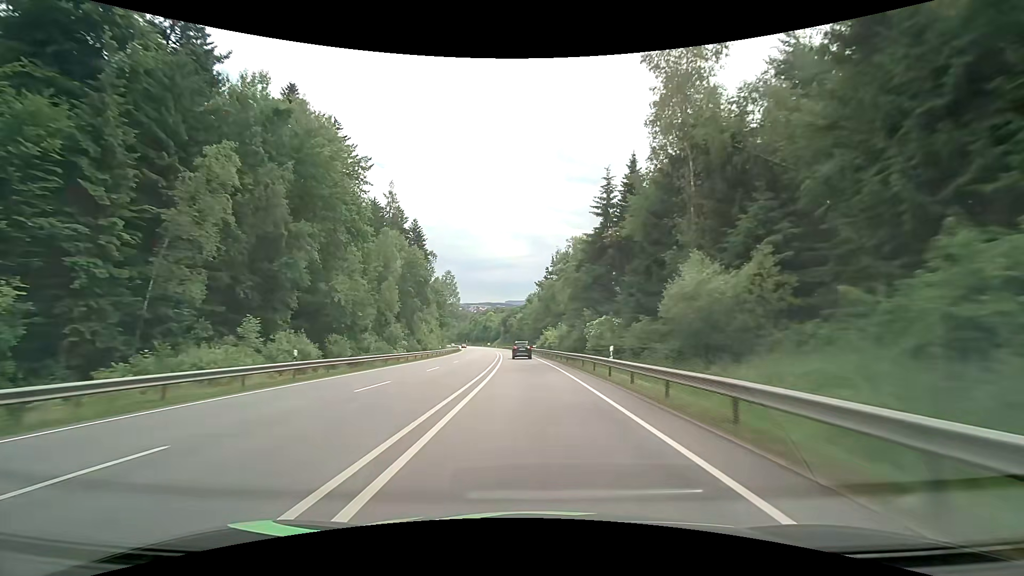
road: primary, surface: asphalt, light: Day
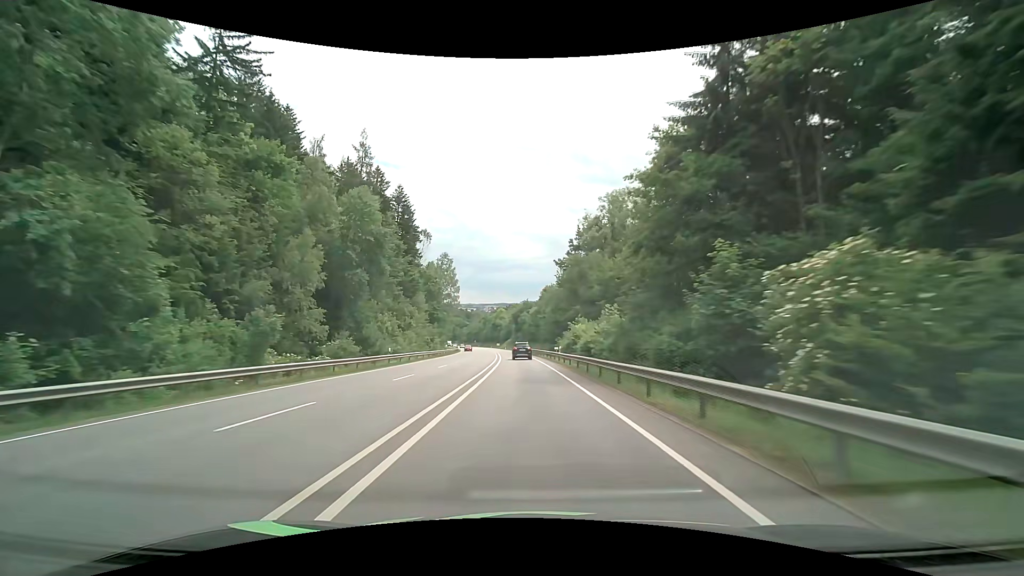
(-0.5, +31.1) m; -2°
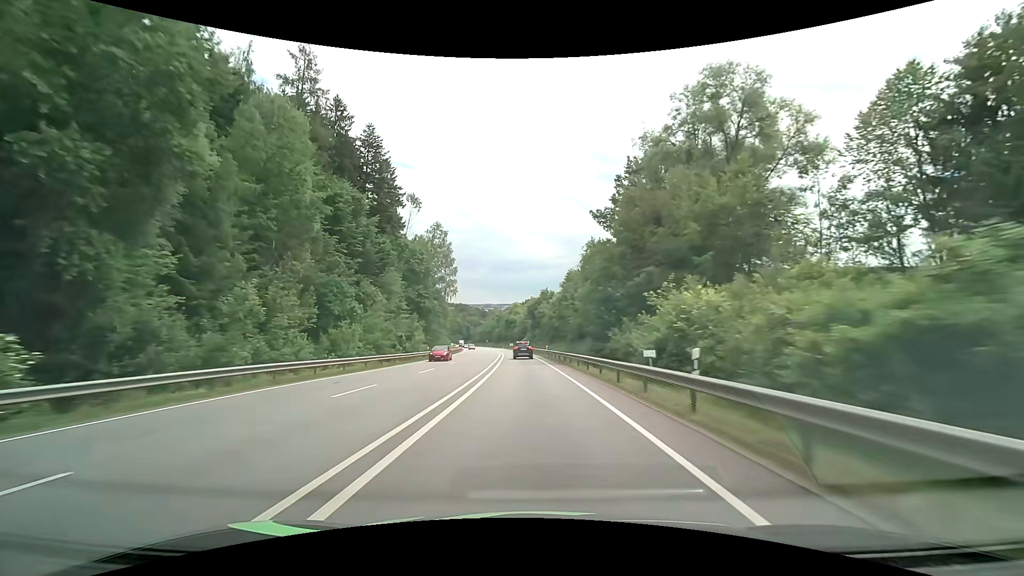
(-0.6, +31.4) m; -2°
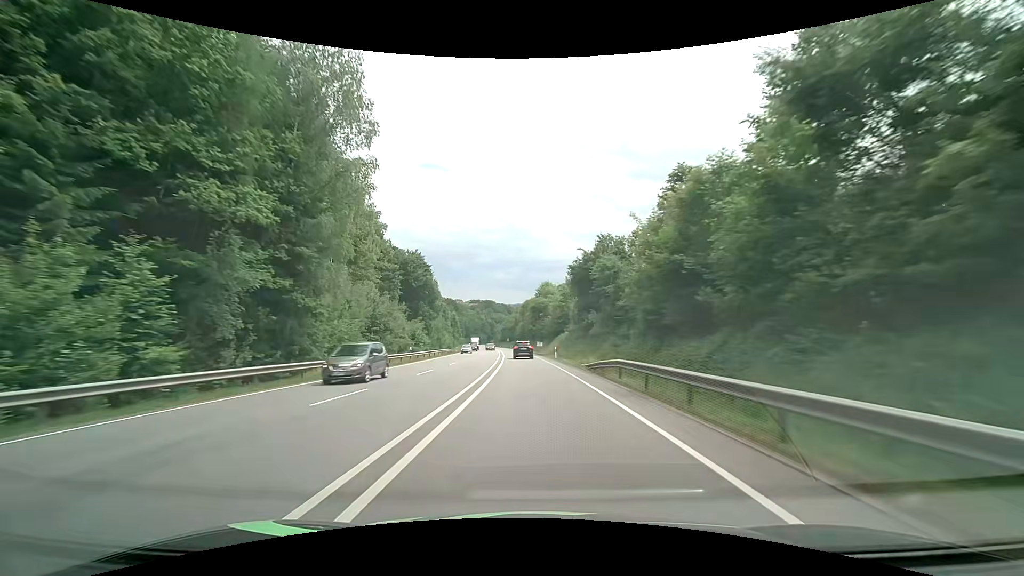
(-2.2, +62.9) m; -4°
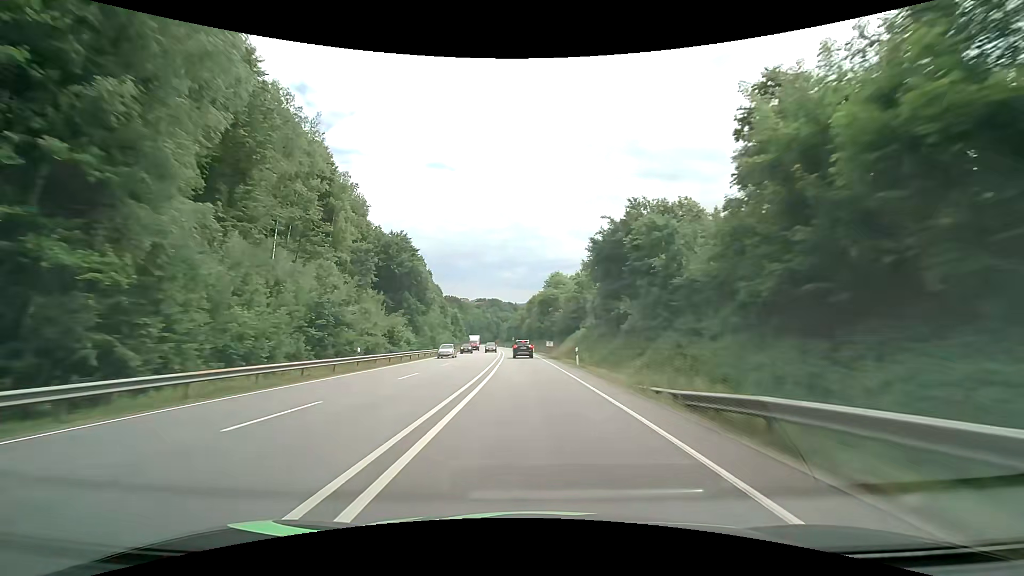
(-0.1, +15.7) m; -1°
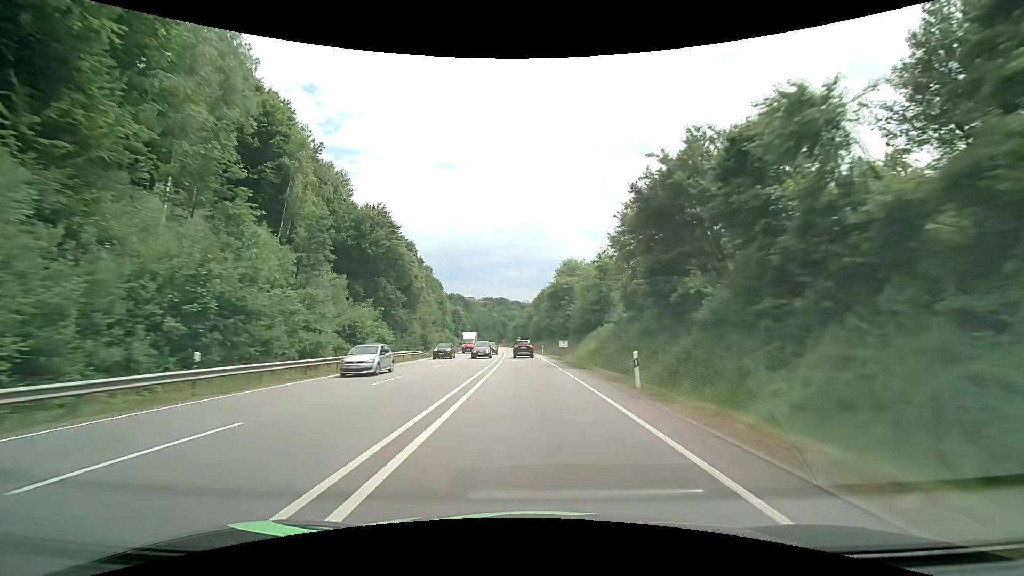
(-0.1, +15.6) m; -1°
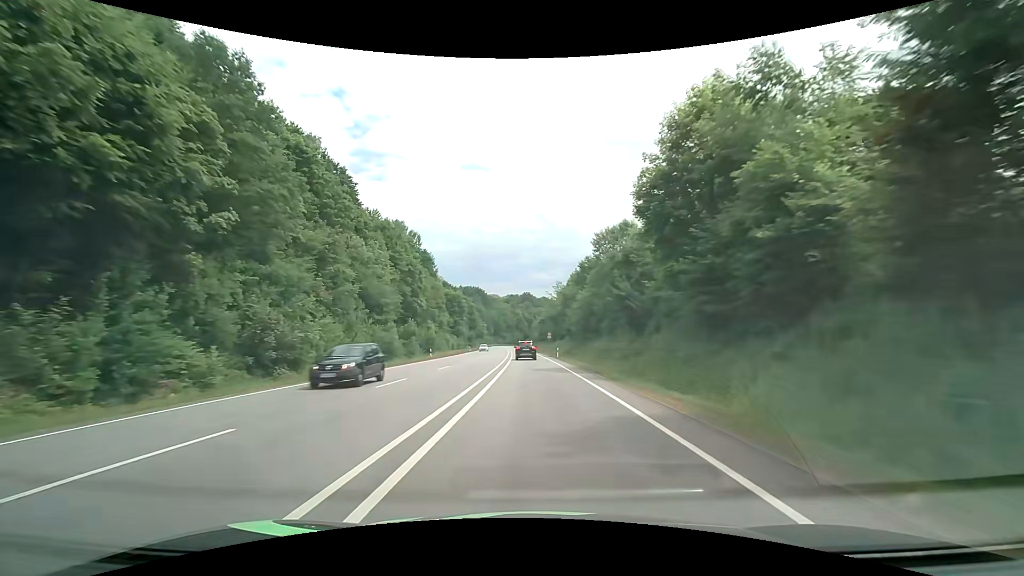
(-2.0, +61.4) m; -3°
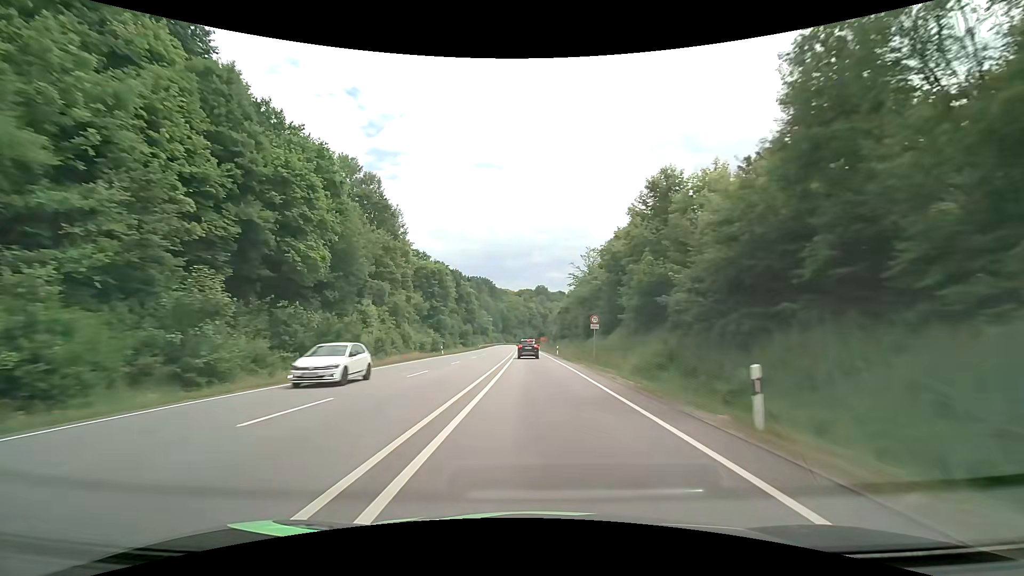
(-0.6, +44.4) m; -2°
(0, +10) (0, +20) (0, +30) (-1, +40) (-1, +50) (-1, +60) (-1, +70) (-1, +80) (-1, +90) (-2, +100) m
